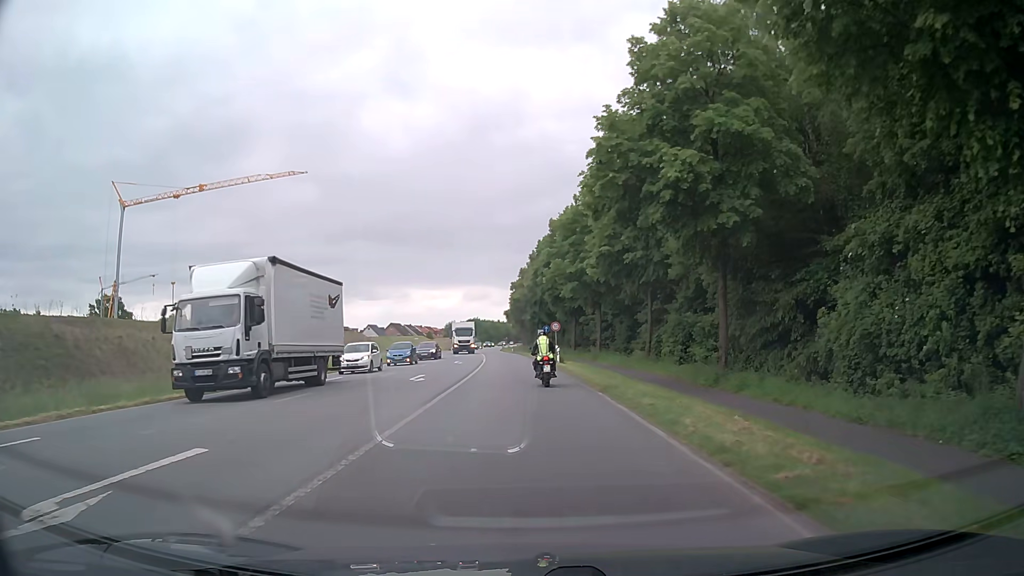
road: primary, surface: asphalt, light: Day
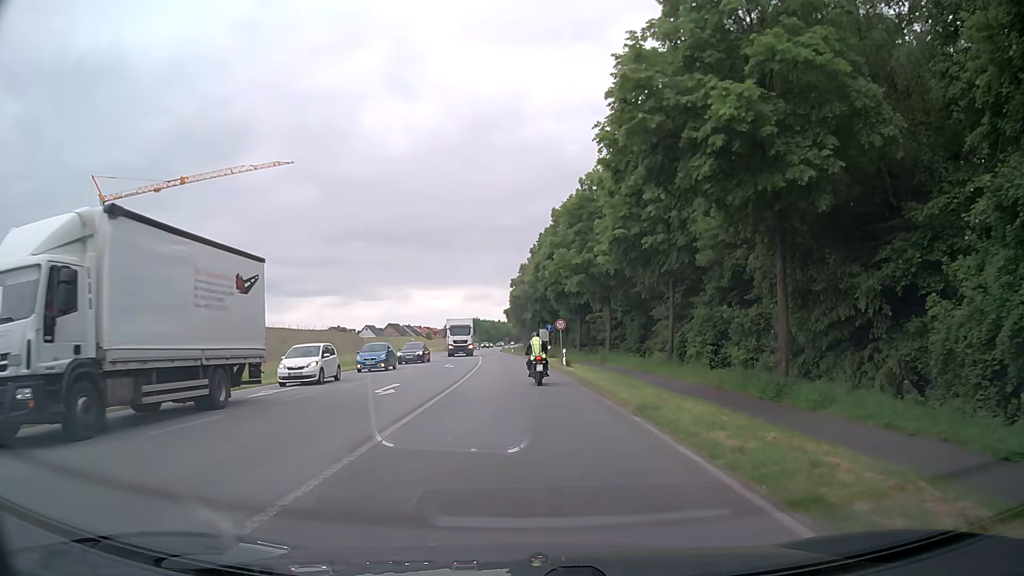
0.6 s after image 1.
(0.0, +5.8) m; 0°
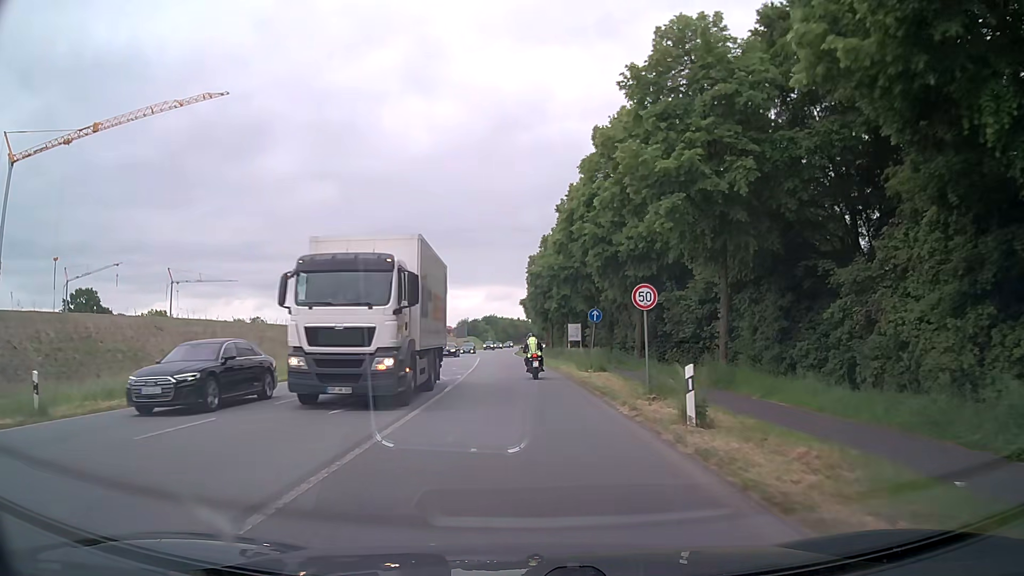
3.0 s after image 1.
(-0.4, +25.4) m; -2°
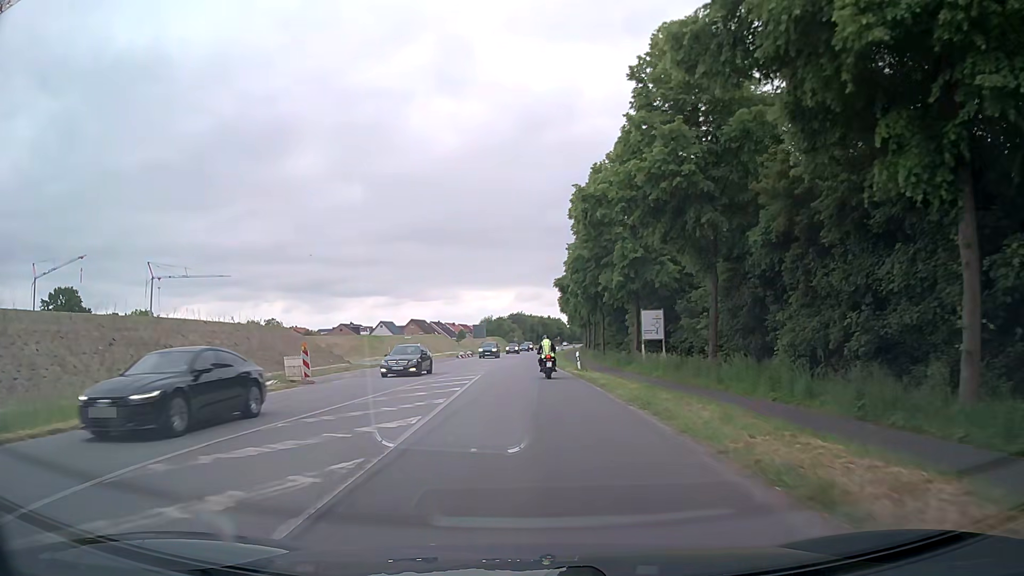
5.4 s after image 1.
(-0.7, +28.5) m; -2°
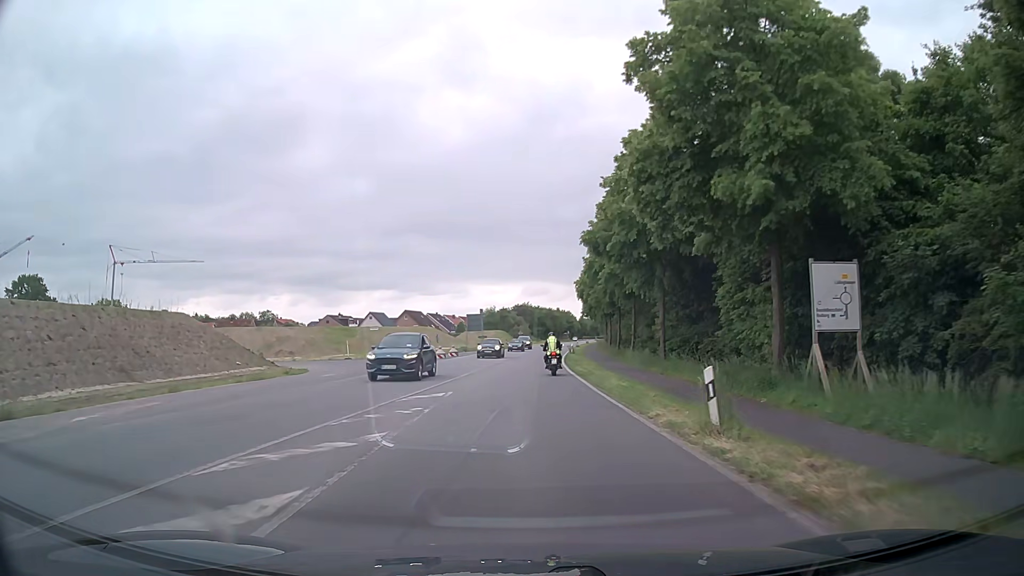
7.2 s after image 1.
(-0.3, +22.8) m; -1°
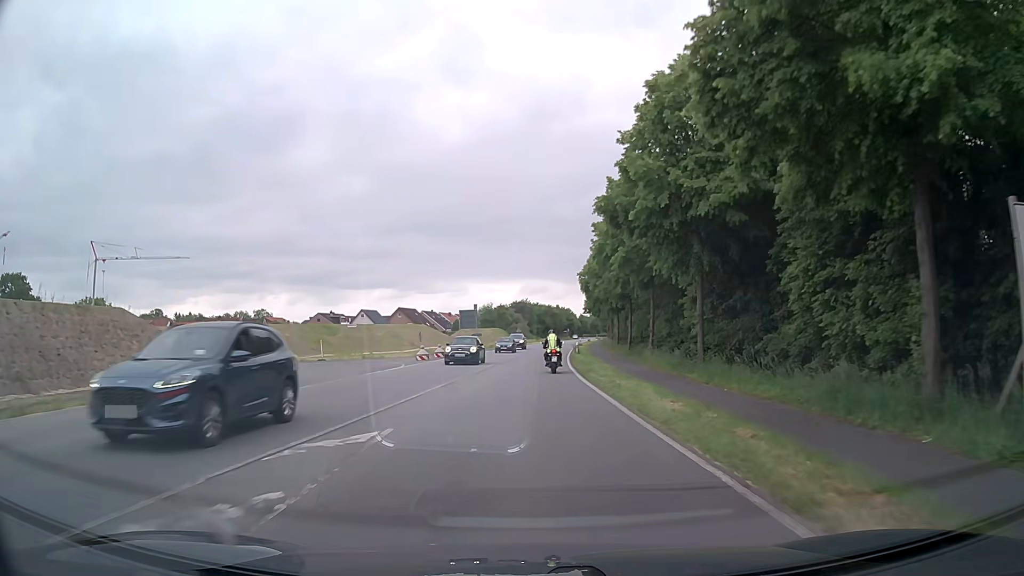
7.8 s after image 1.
(0.0, +7.8) m; 0°
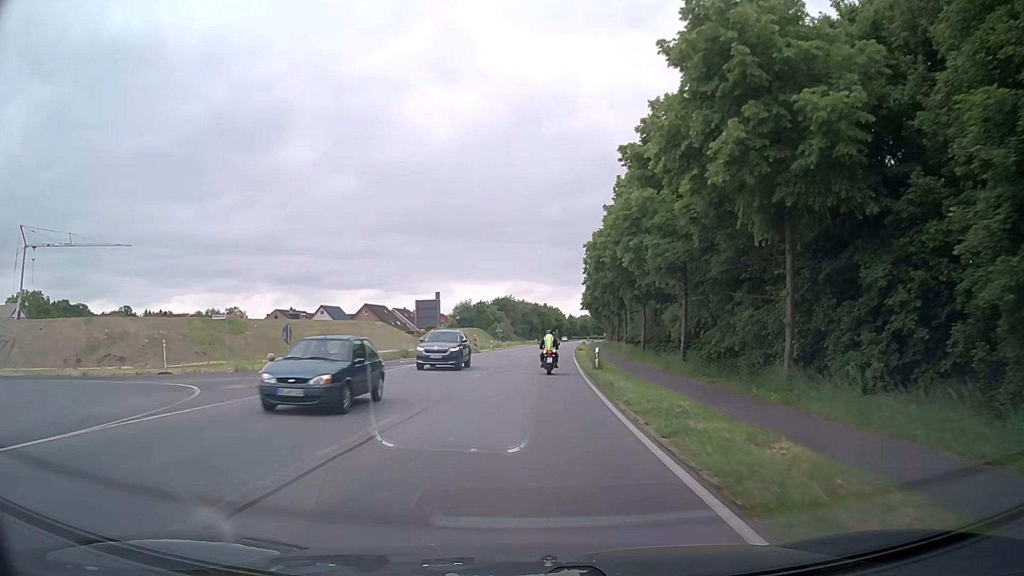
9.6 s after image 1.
(+0.3, +23.6) m; +2°
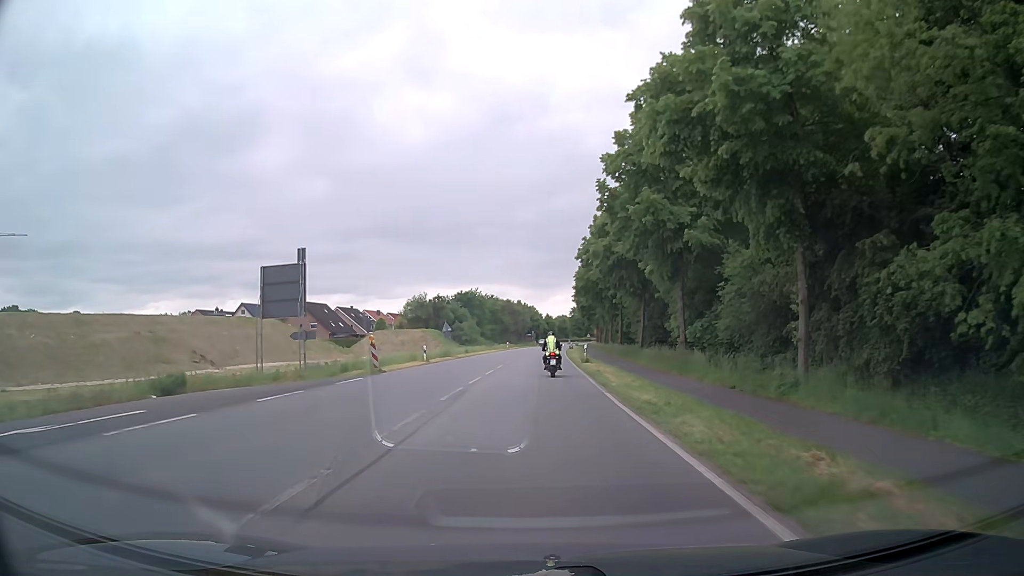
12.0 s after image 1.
(+0.4, +31.6) m; +2°
(0, +10) (0, +20) (+1, +30) (+1, +40) (+1, +50) (+2, +60) (+2, +70) (+3, +80) (+3, +90) (+4, +100) m
